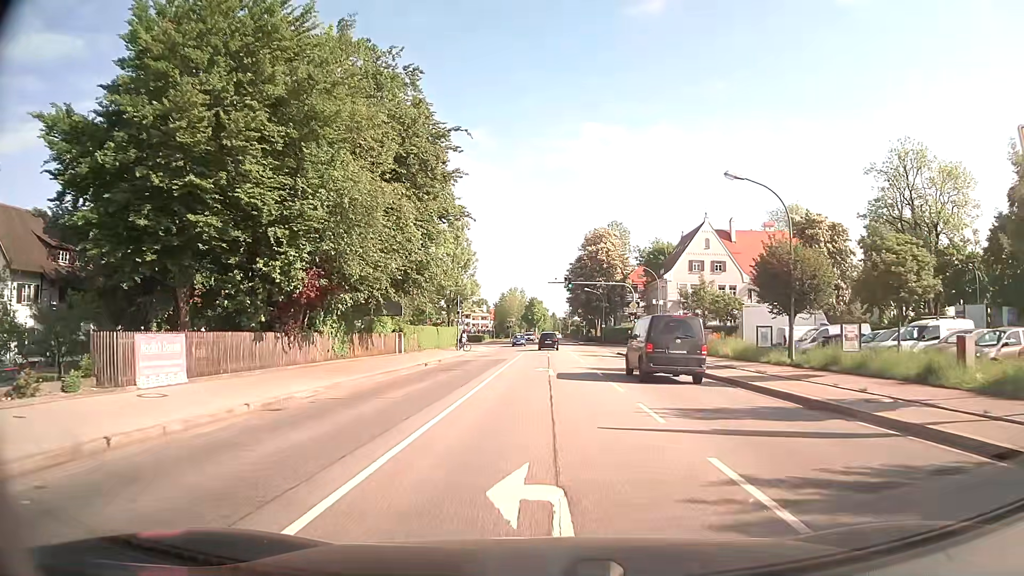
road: secondary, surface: asphalt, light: Day
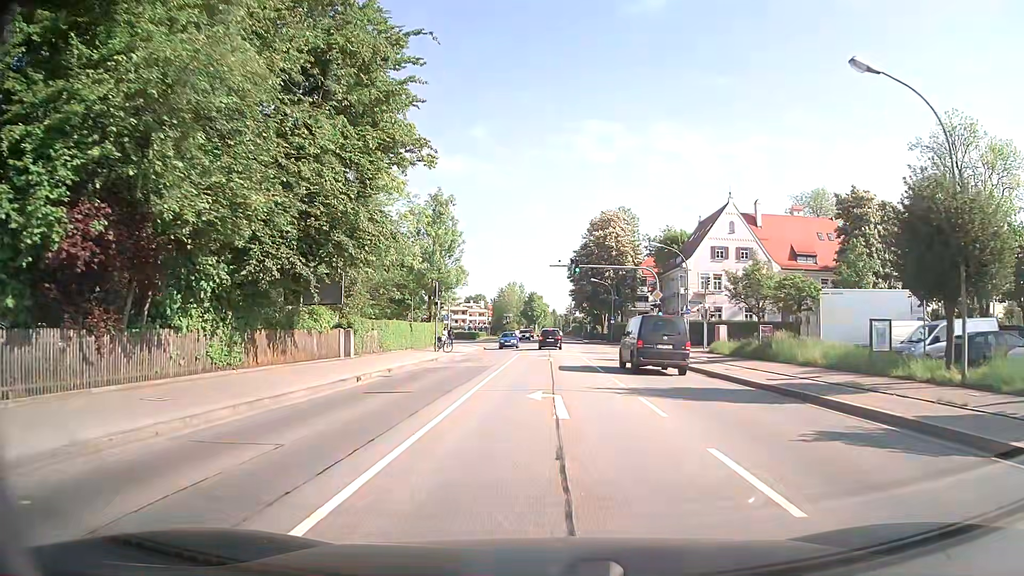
(0.0, +11.6) m; 0°
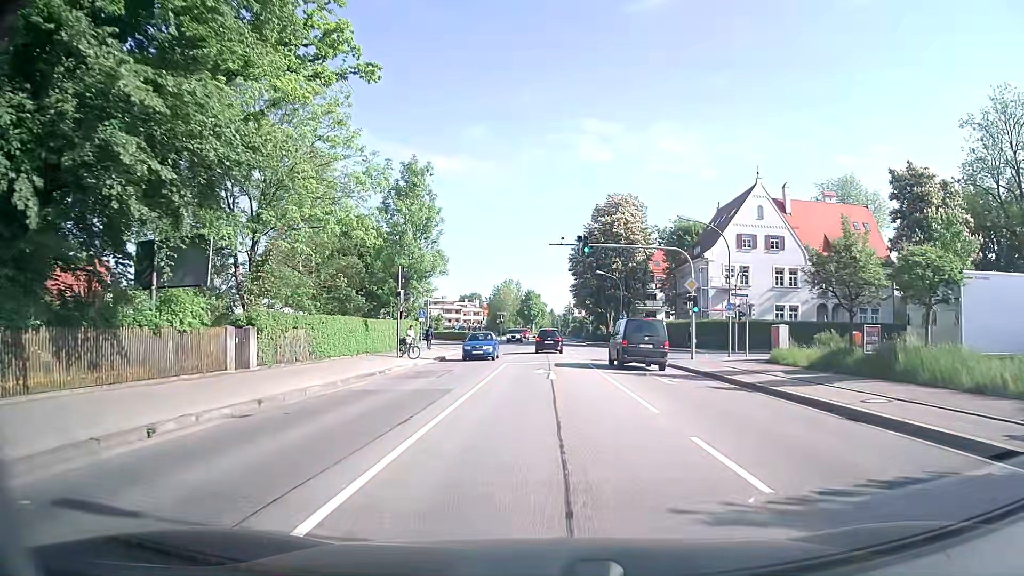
(+0.1, +11.0) m; 0°
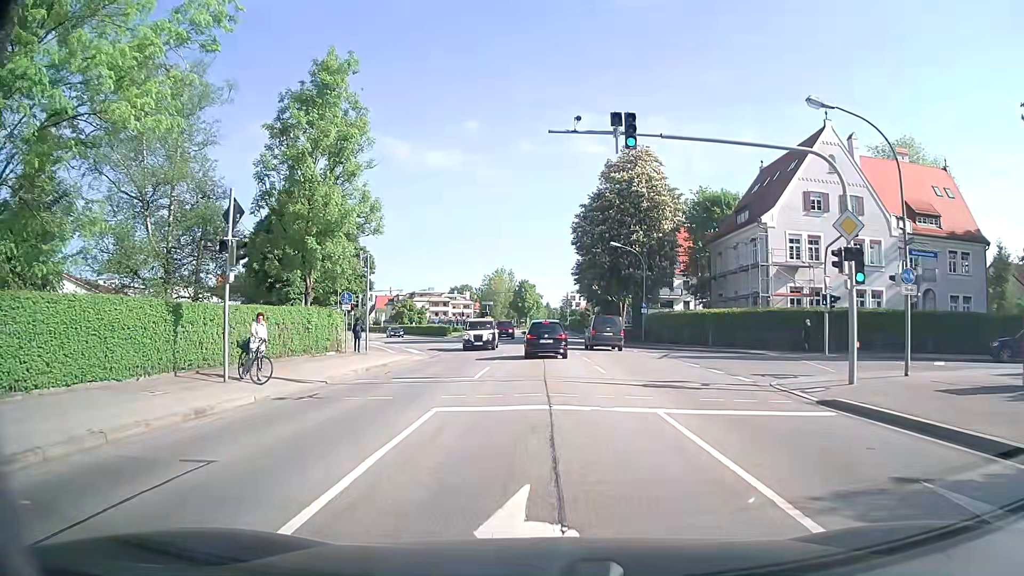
(+0.2, +18.2) m; +1°
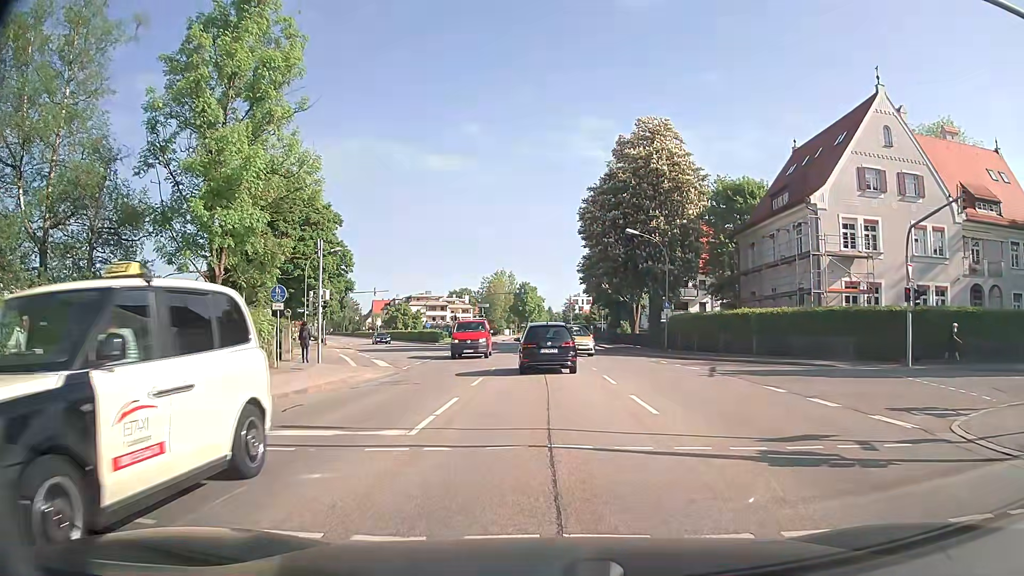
(0.0, +8.3) m; 0°
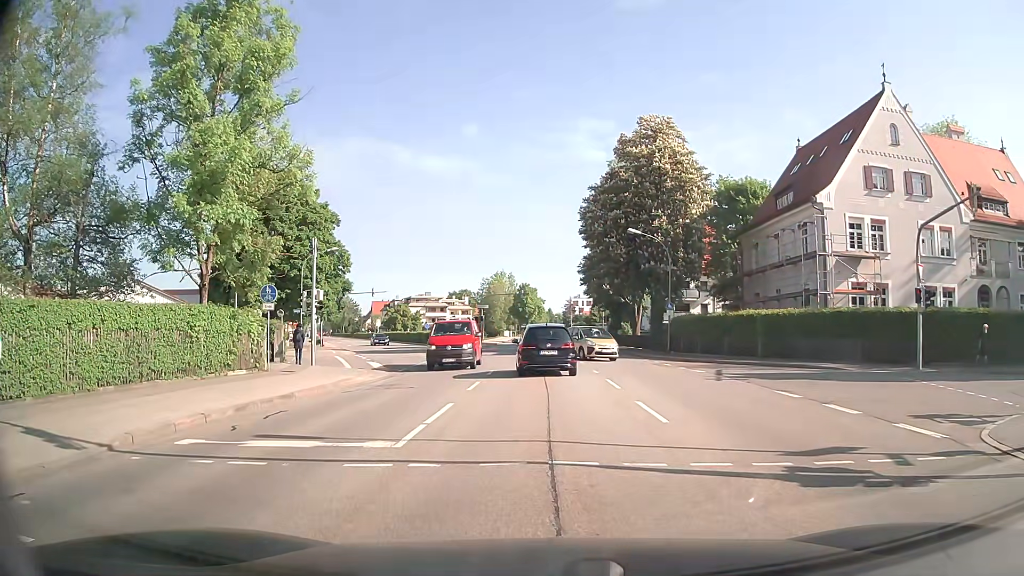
(0.0, +0.9) m; +2°
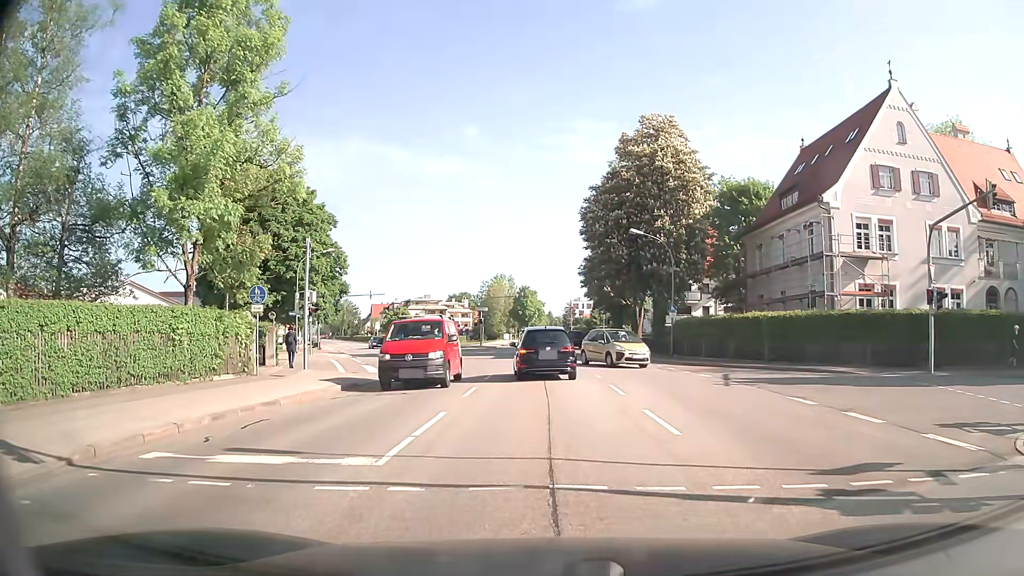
(0.0, +1.0) m; -1°
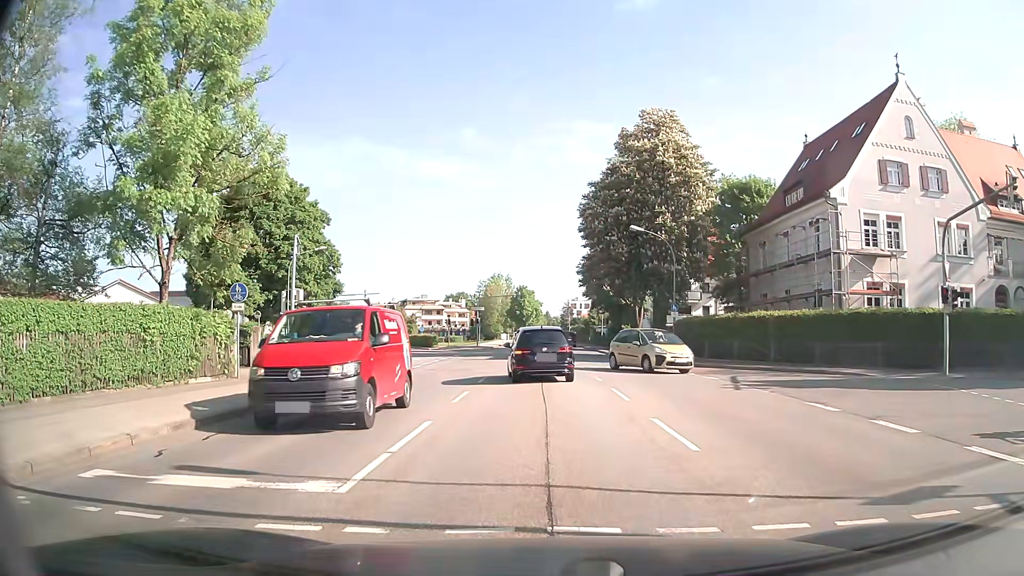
(0.0, +1.3) m; 0°
(0, +10) (-1, +20) (-2, +30) (-4, +40) (-7, +49) (-10, +59) (-13, +68) (-16, +78) (-20, +87) (-24, +96) m
